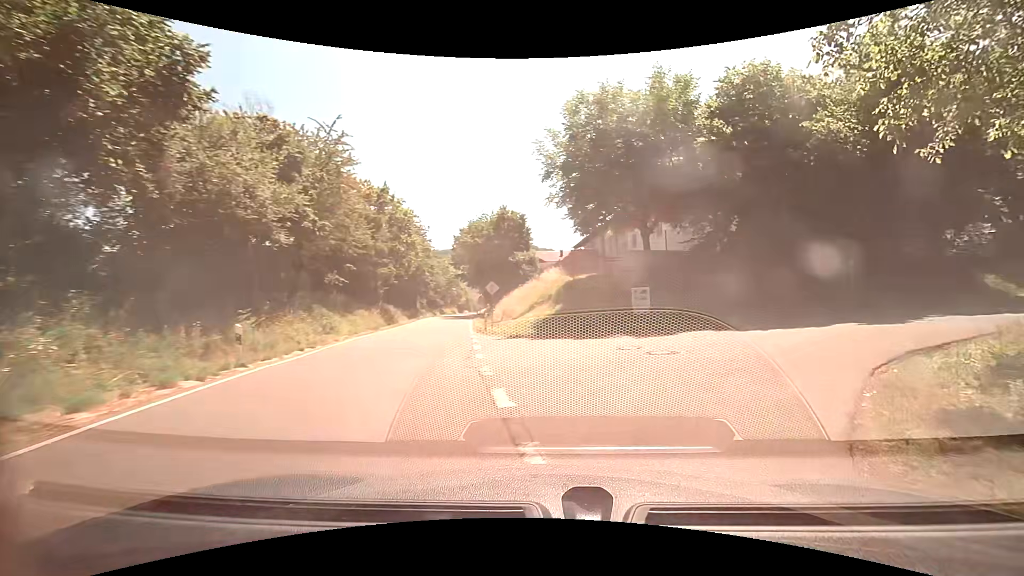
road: tertiary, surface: asphalt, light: Day
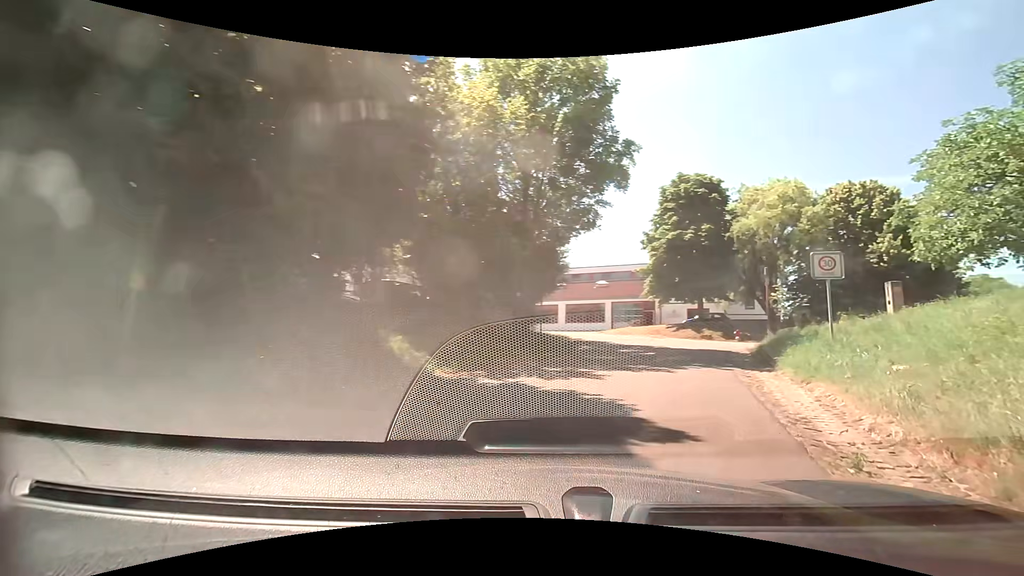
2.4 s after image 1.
(+7.4, +13.2) m; +62°
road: residential
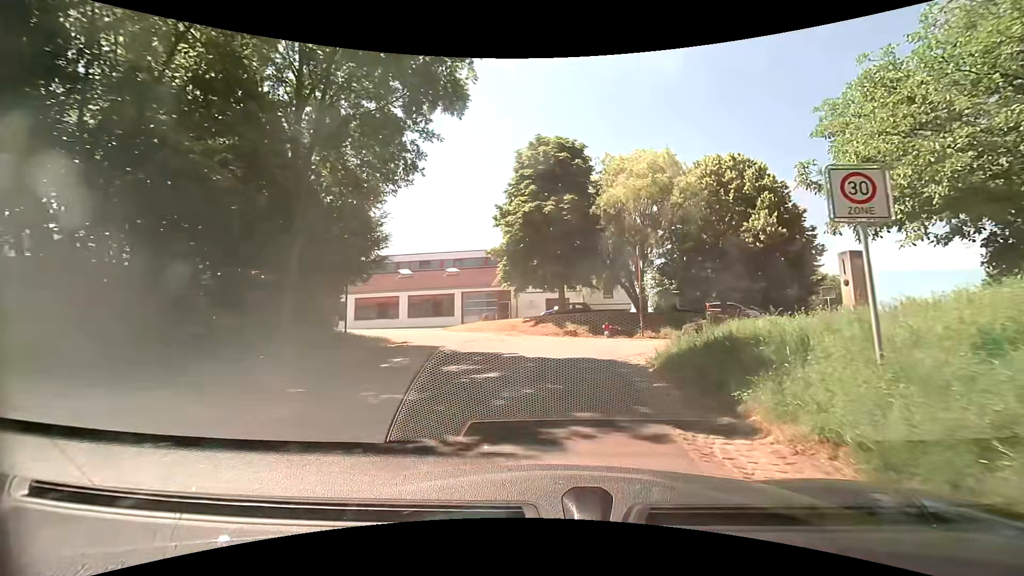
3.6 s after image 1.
(+1.4, +8.3) m; +14°
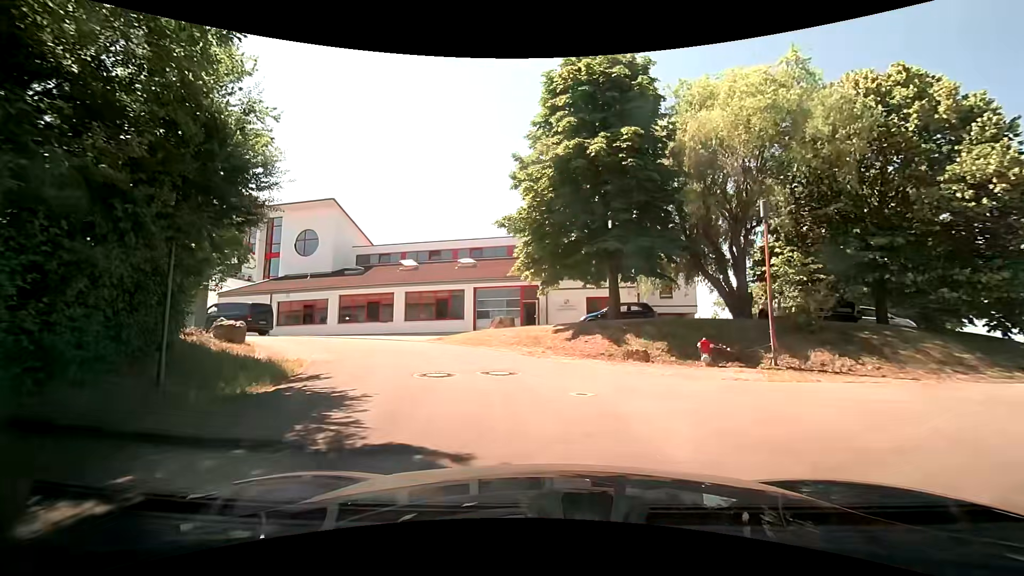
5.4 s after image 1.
(-0.1, +10.5) m; -4°
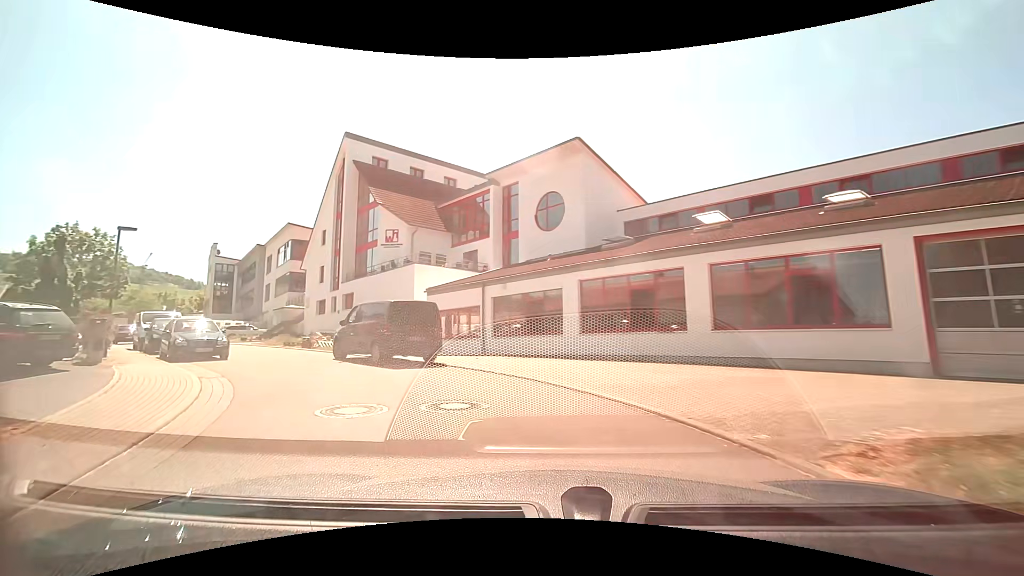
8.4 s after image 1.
(-4.1, +17.8) m; -35°
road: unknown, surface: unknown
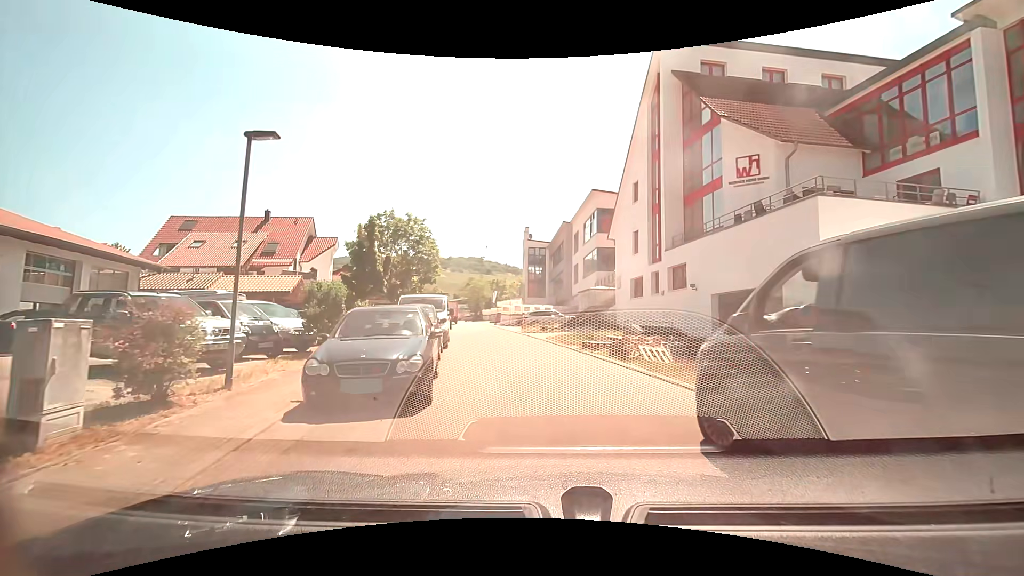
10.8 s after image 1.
(-4.4, +11.9) m; -34°
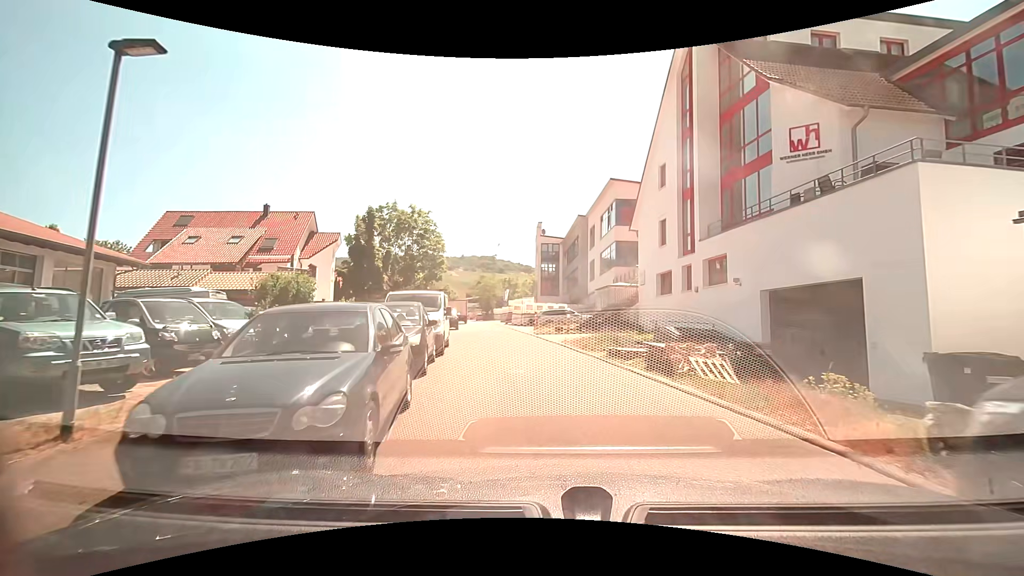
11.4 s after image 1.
(-0.1, +3.1) m; -2°
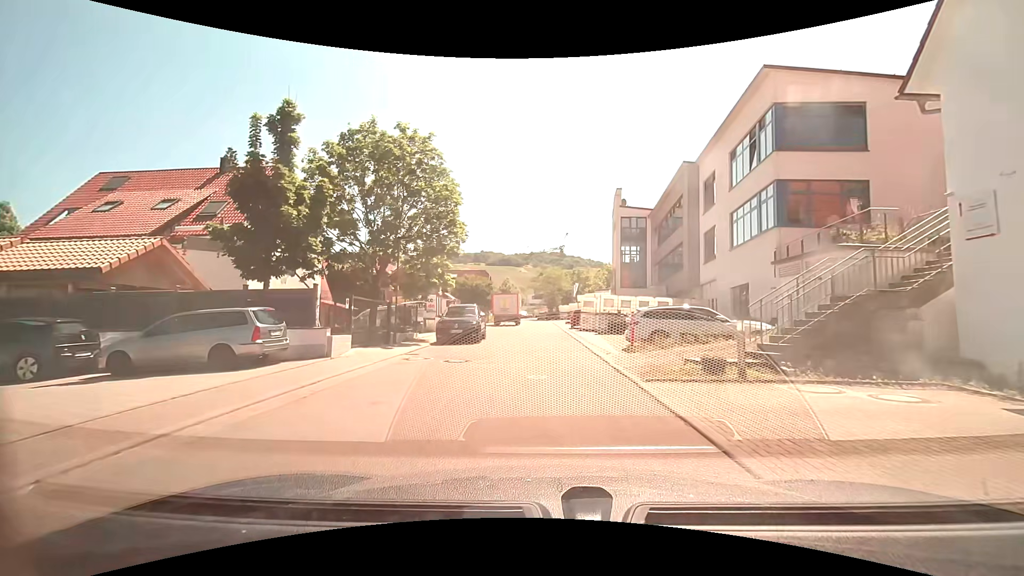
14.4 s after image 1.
(-0.9, +17.8) m; -8°
